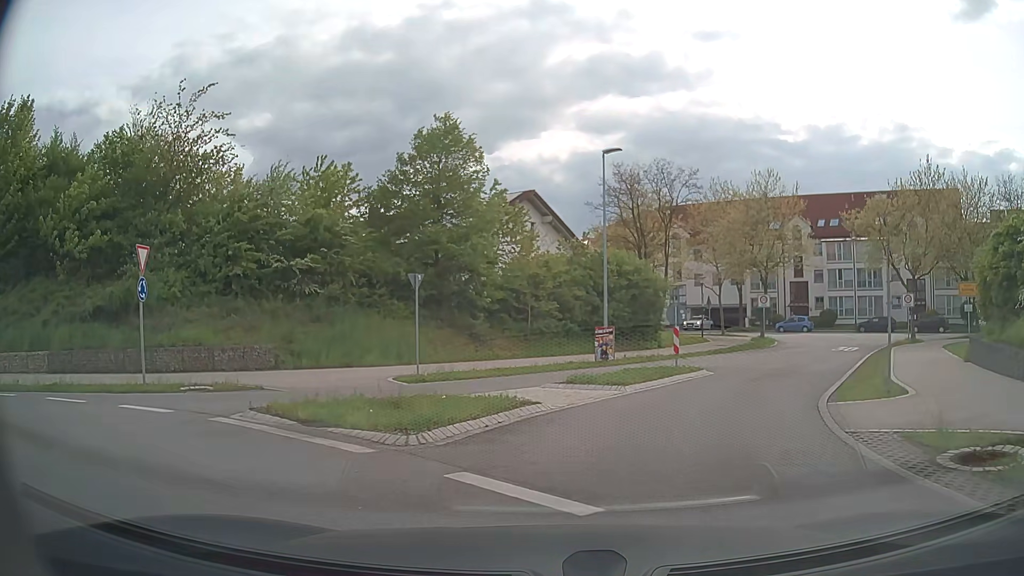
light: Day
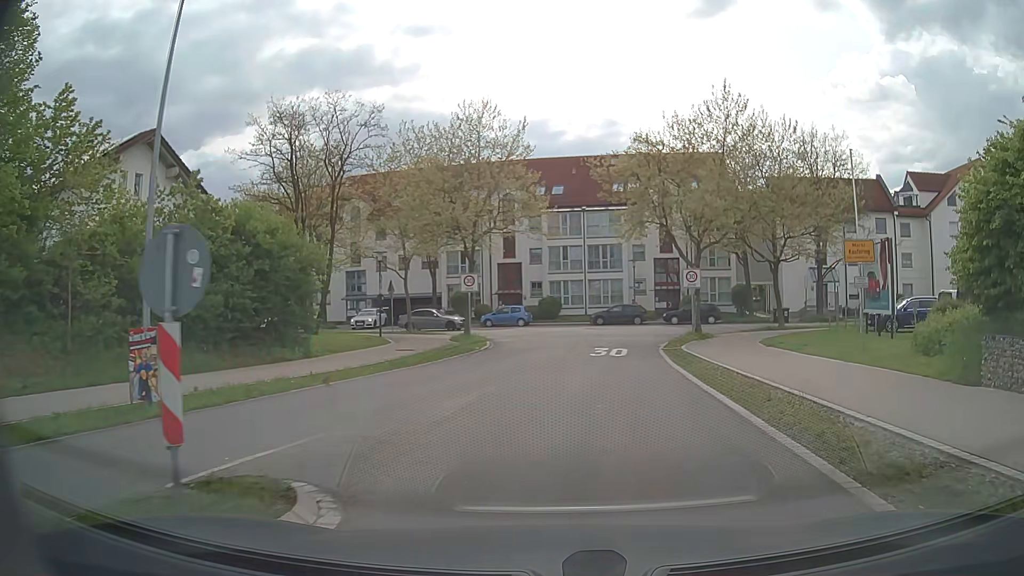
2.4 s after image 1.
(+3.3, +14.4) m; +26°
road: unclassified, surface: asphalt
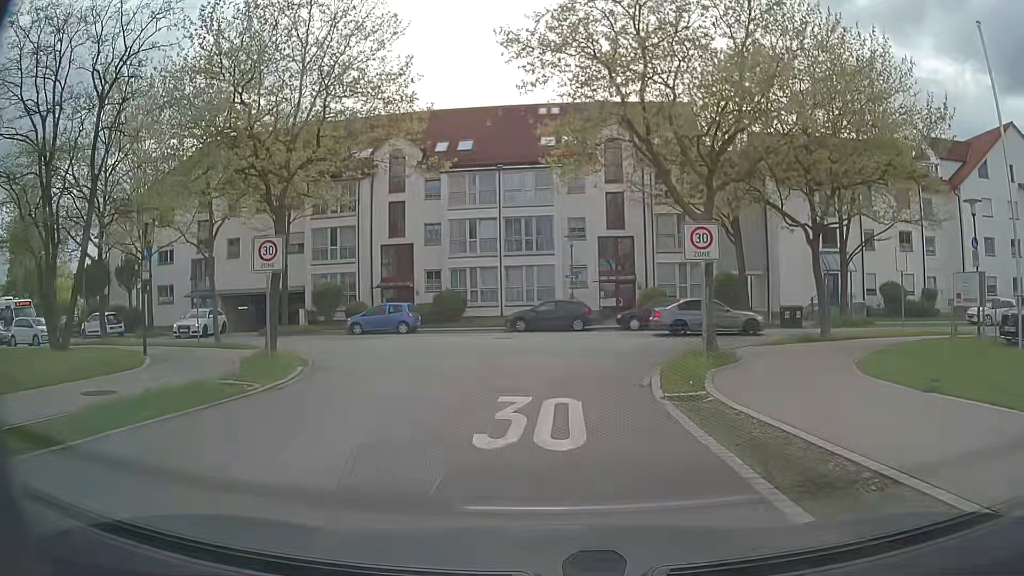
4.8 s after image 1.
(+1.2, +15.8) m; +6°
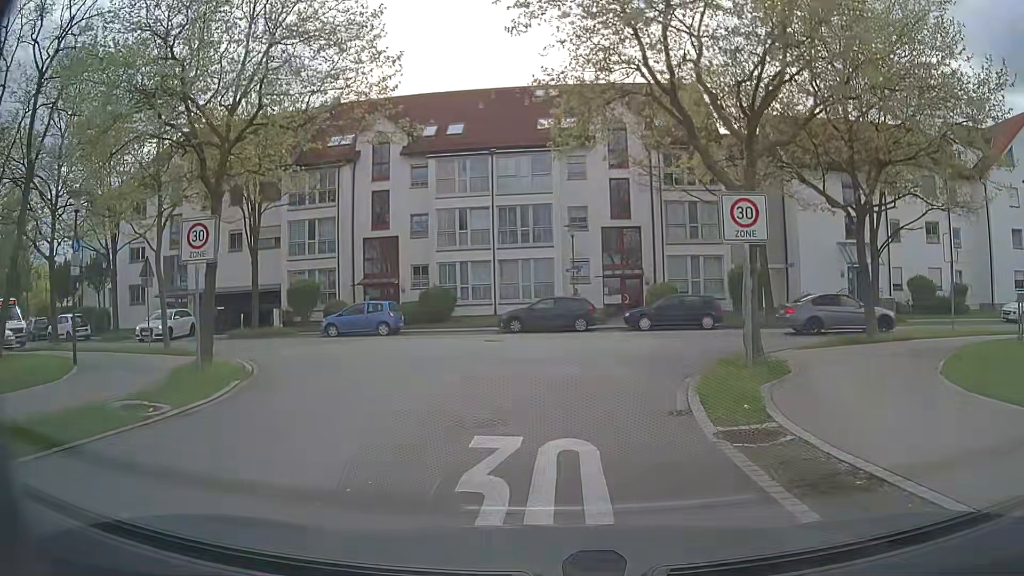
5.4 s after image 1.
(0.0, +3.6) m; 0°
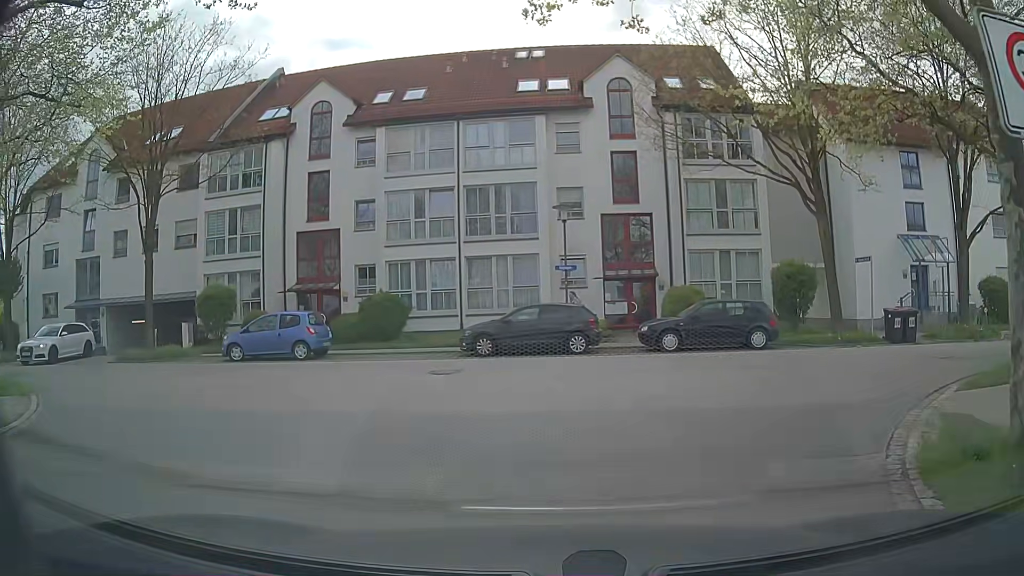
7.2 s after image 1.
(+0.1, +8.1) m; +2°
